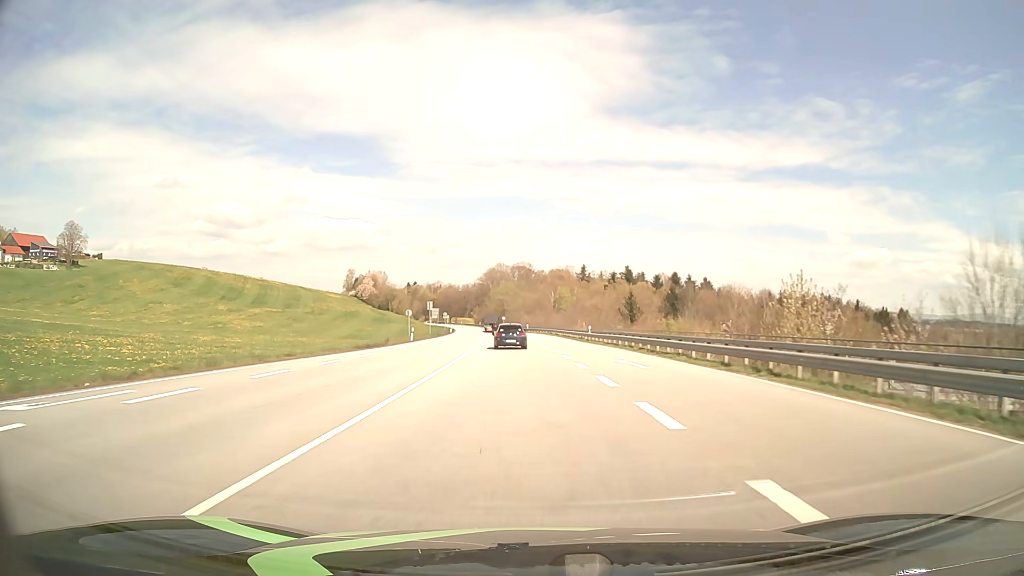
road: primary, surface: asphalt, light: Day
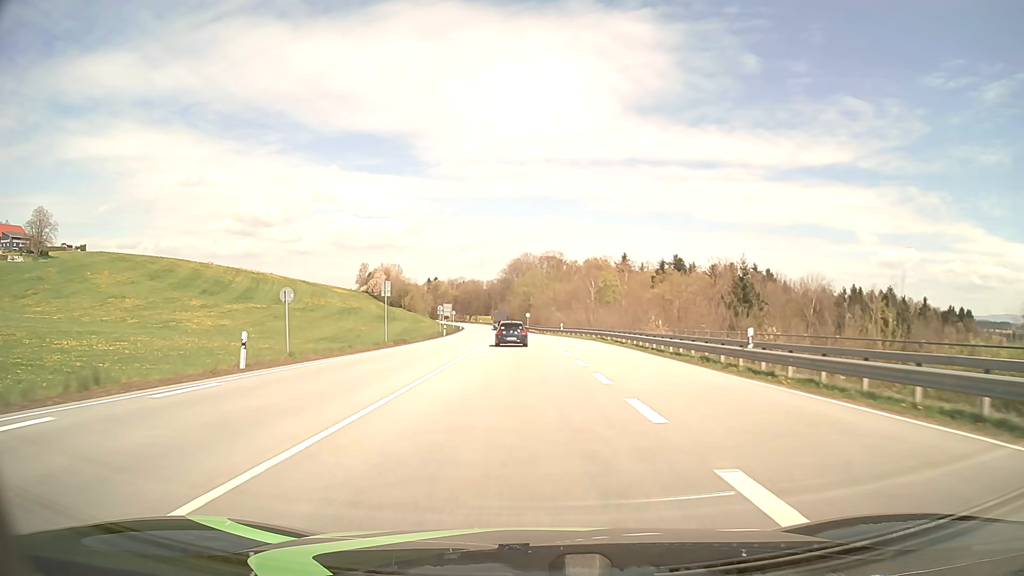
(-0.7, +35.8) m; -2°
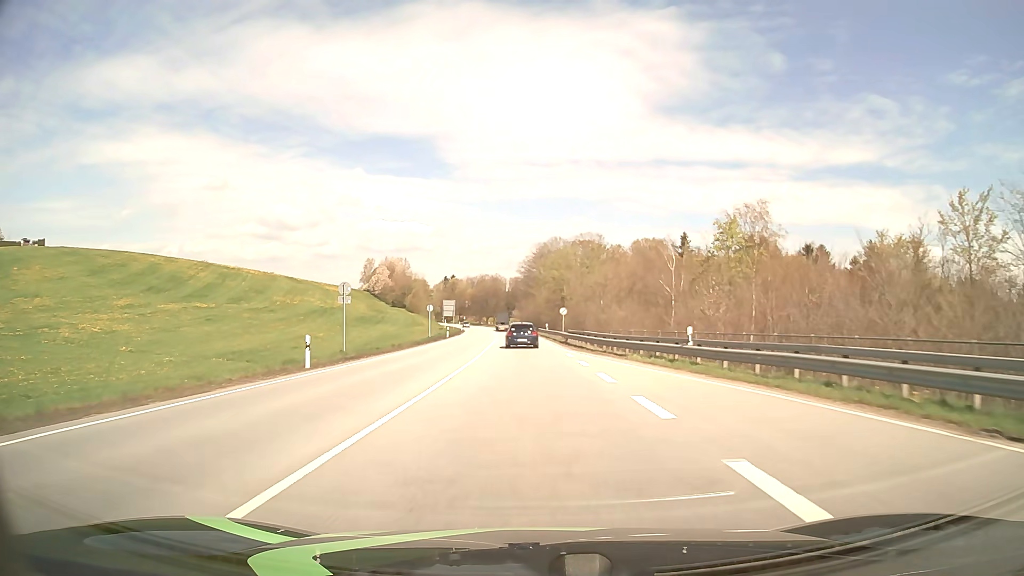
(-0.9, +47.7) m; -2°
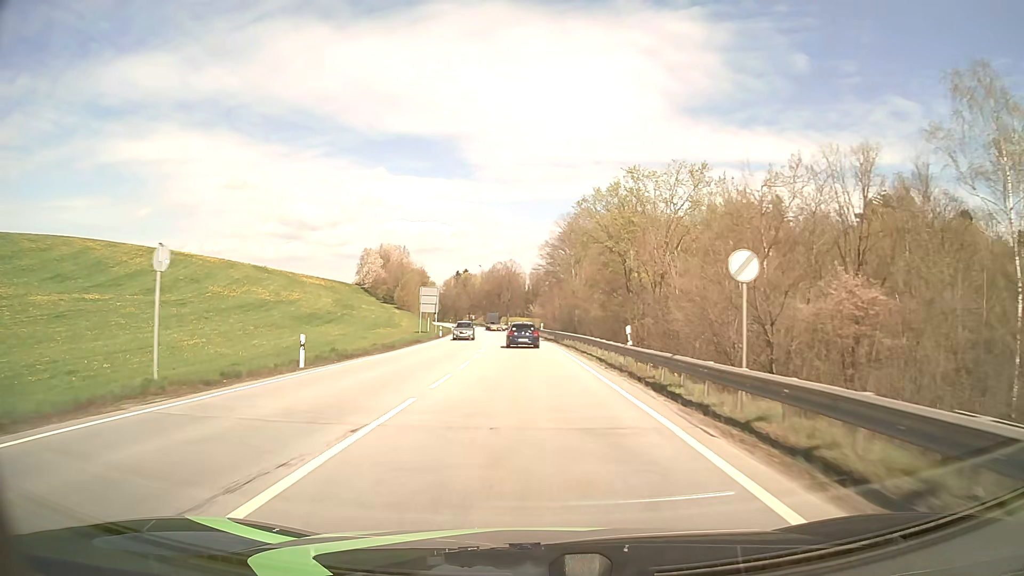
(-0.8, +47.5) m; -2°
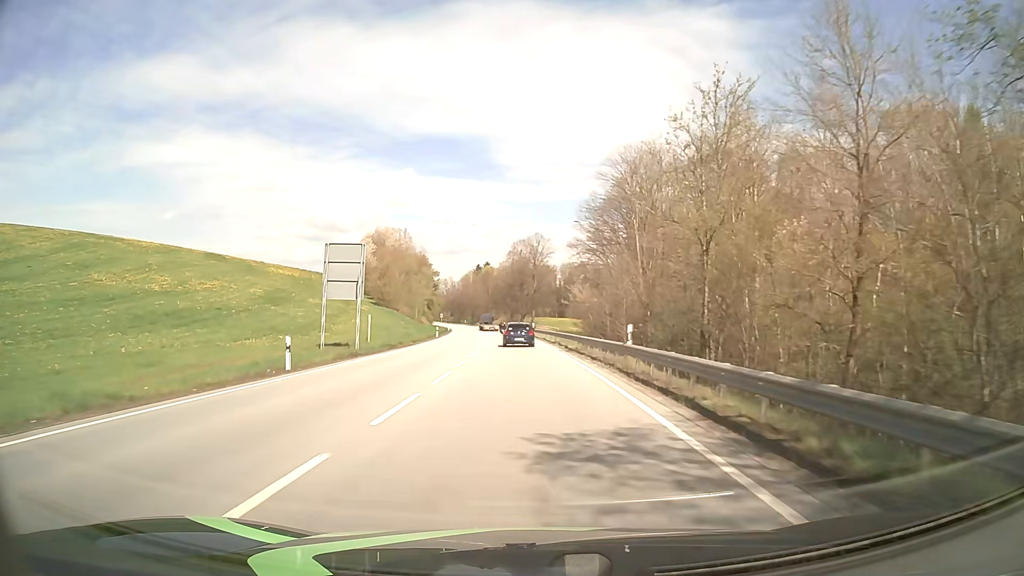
(-0.9, +47.5) m; -3°
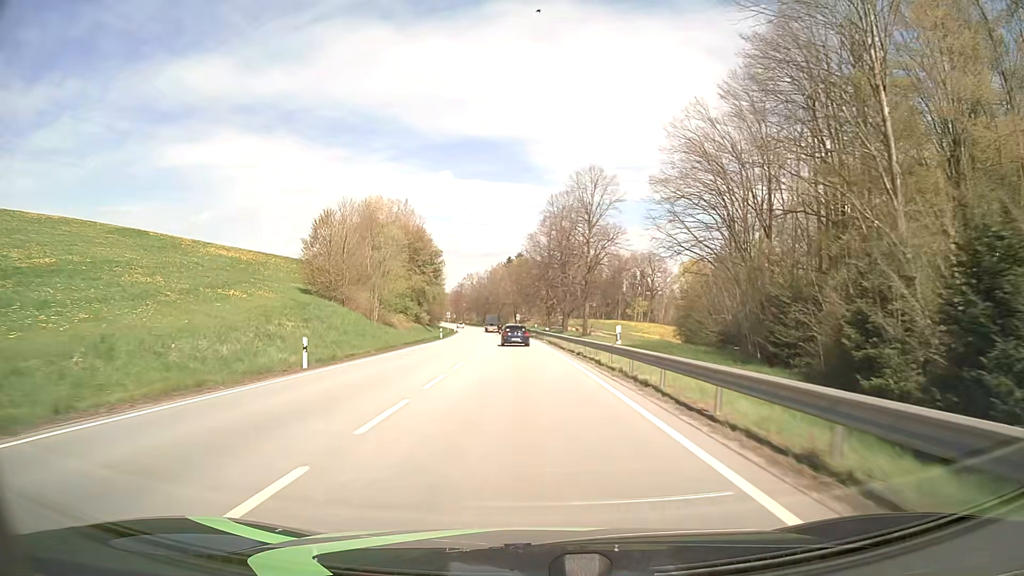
(-1.2, +49.1) m; -3°
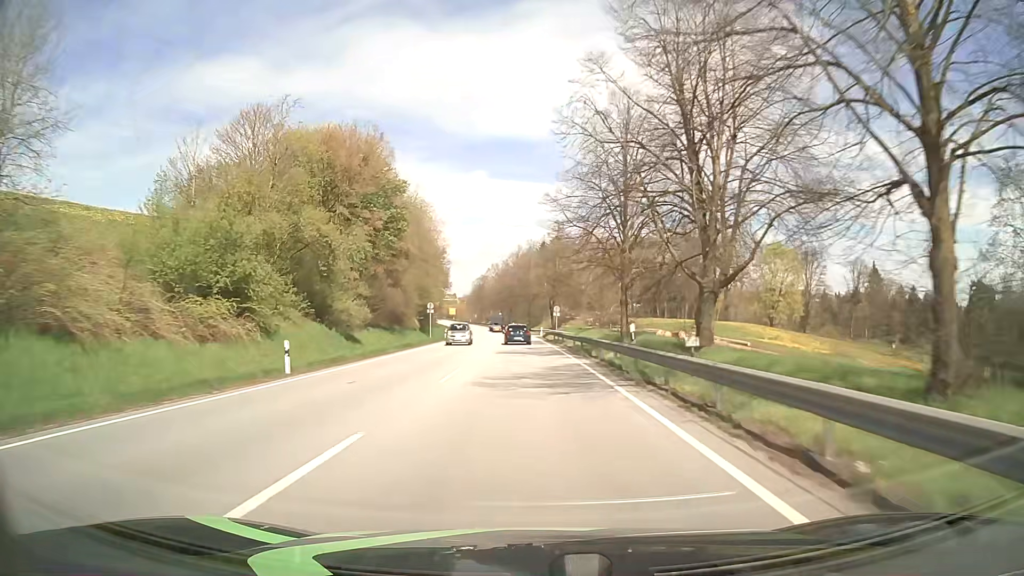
(-1.6, +52.1) m; -3°
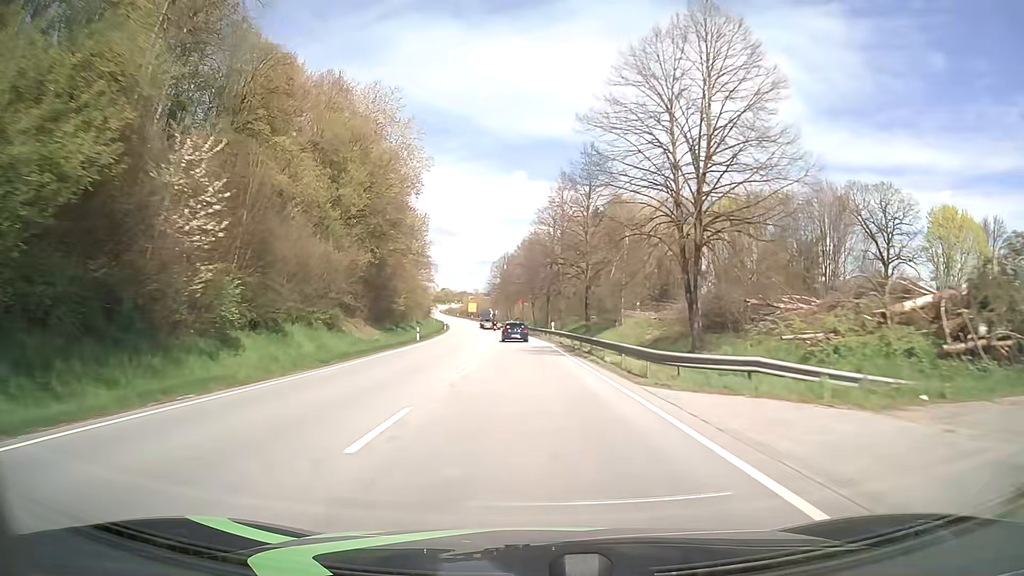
(-1.9, +68.4) m; -3°
(0, +10) (0, +20) (-1, +30) (-1, +40) (-1, +50) (-2, +60) (-3, +70) (-4, +80) (-5, +90) (-6, +100) m
